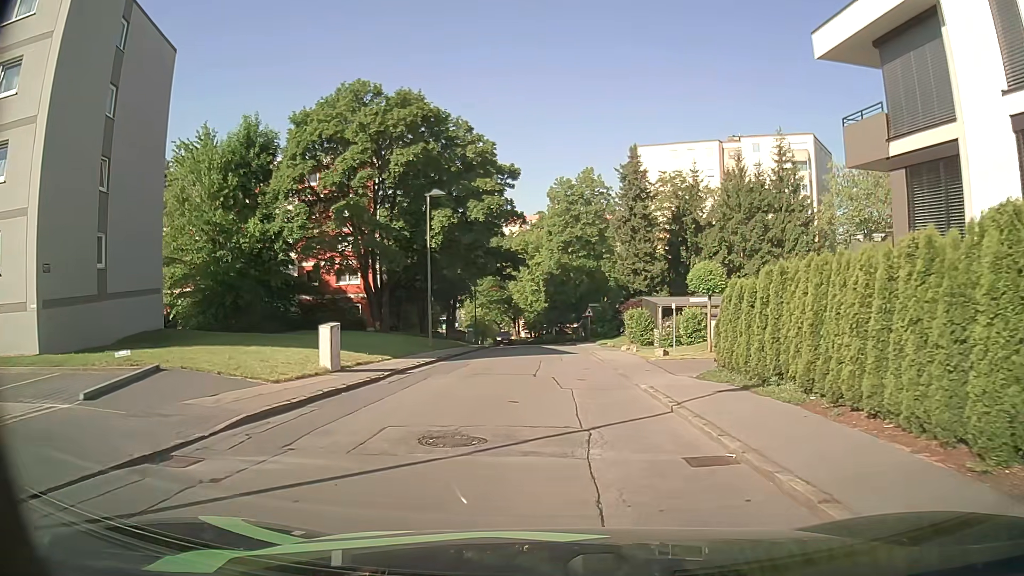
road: residential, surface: asphalt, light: Day
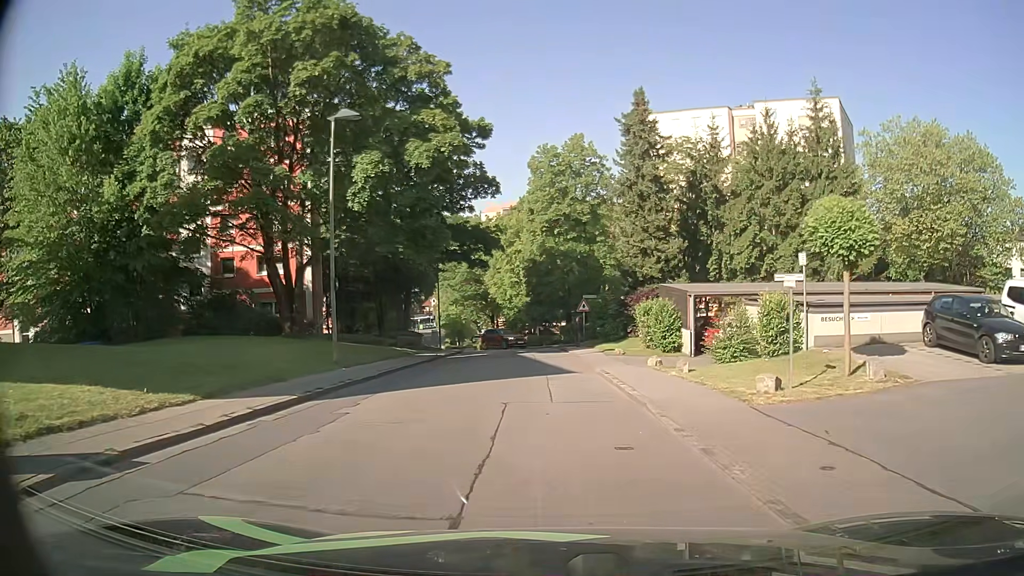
(+0.1, +13.1) m; +1°
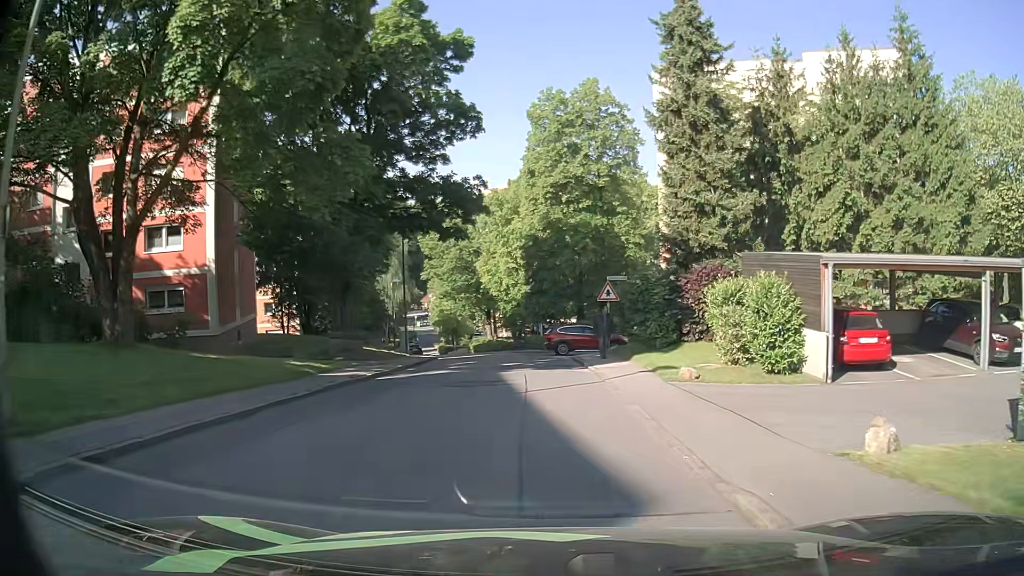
(+0.1, +14.1) m; 0°
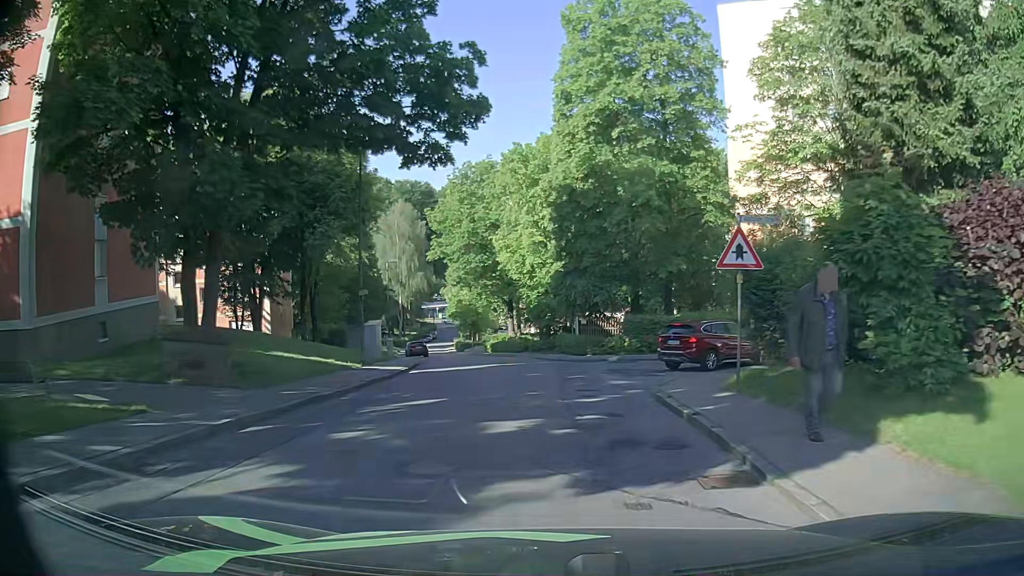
(-0.4, +14.6) m; -4°
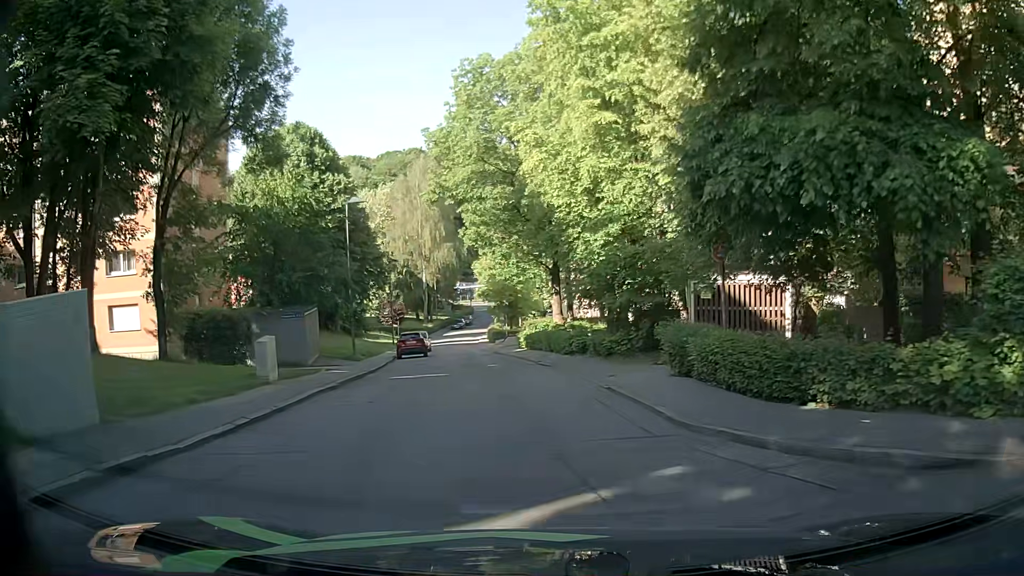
(-0.4, +22.3) m; -4°
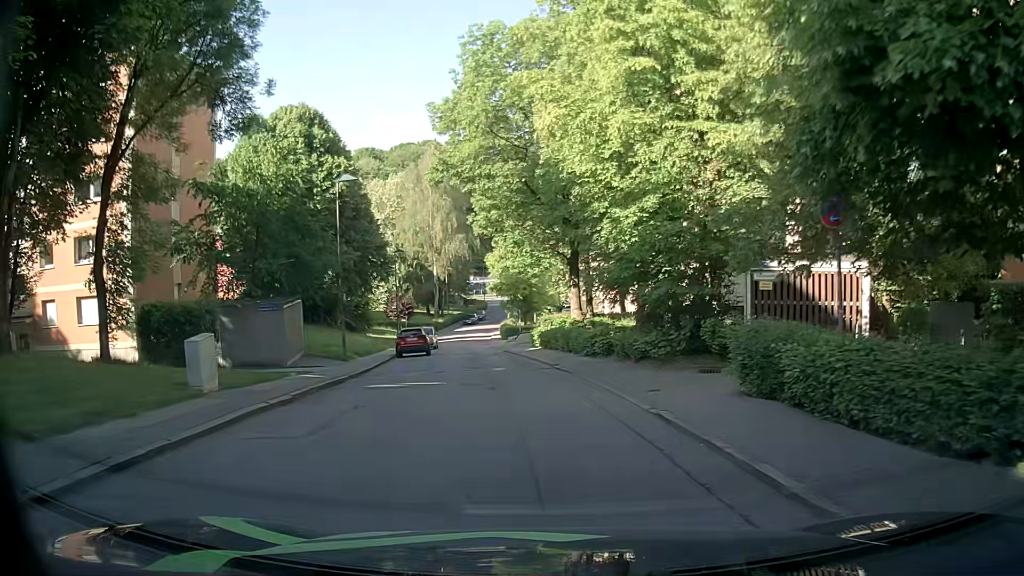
(0.0, +4.1) m; -2°
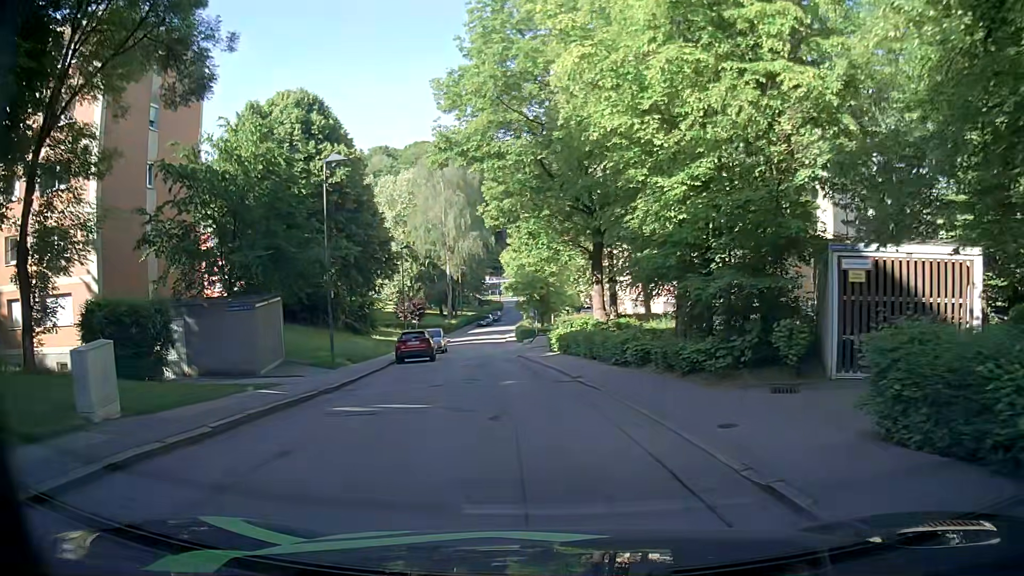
(0.0, +4.0) m; -2°
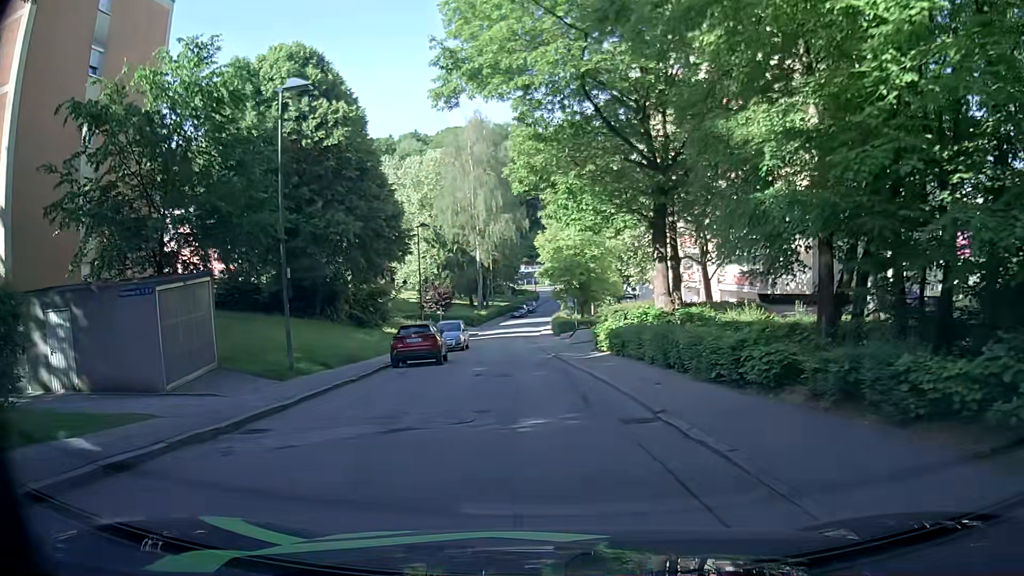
(-0.1, +7.8) m; -2°
(0, +10) (-1, +20) (-1, +30) (-2, +40) (-3, +50) (-3, +60) (-2, +70) (-1, +80) (0, +90) (+2, +100) m
